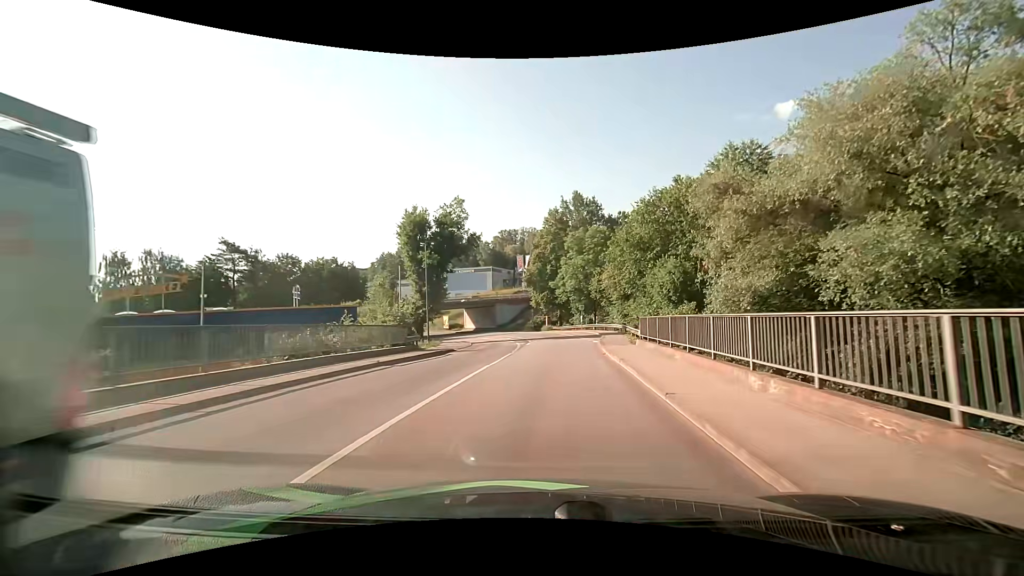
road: tertiary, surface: asphalt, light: Day
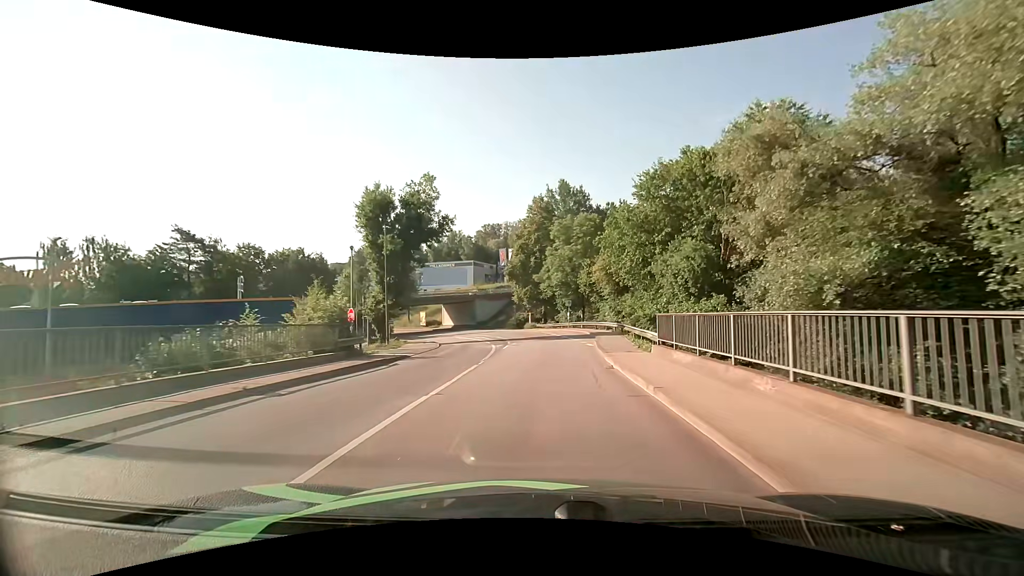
(+0.2, +6.5) m; +2°
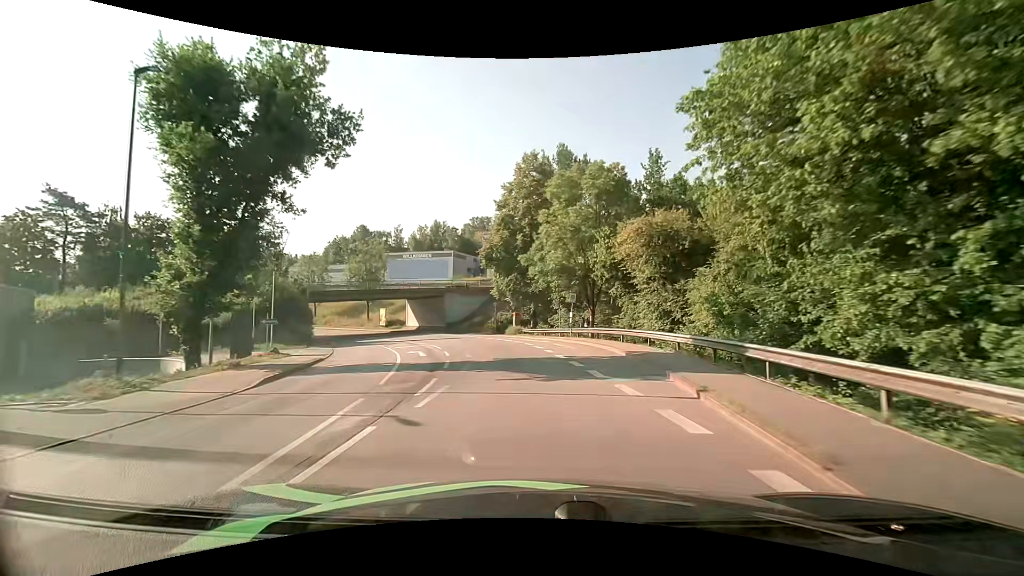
(+0.3, +20.5) m; +1°
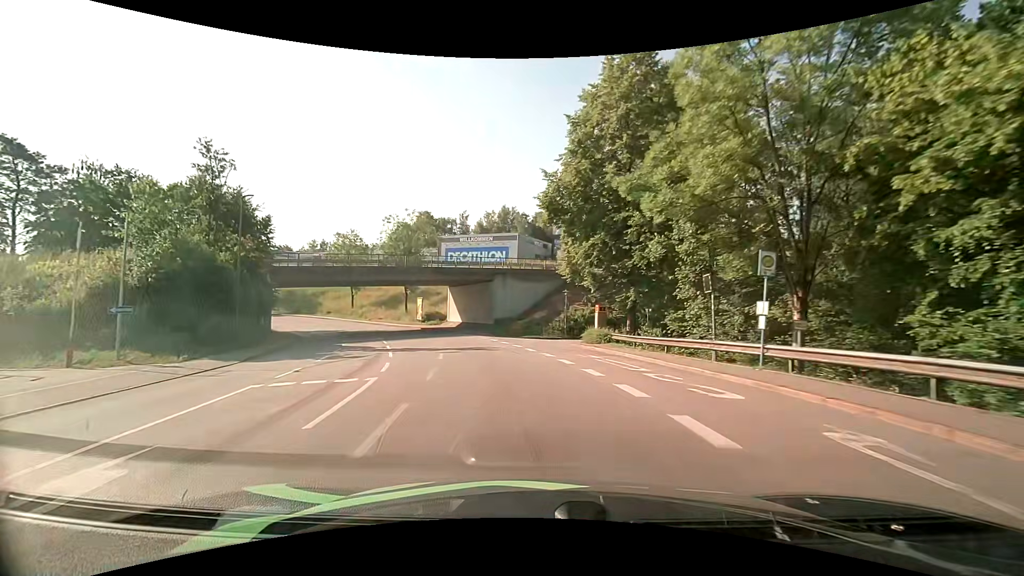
(-1.1, +21.6) m; -8°
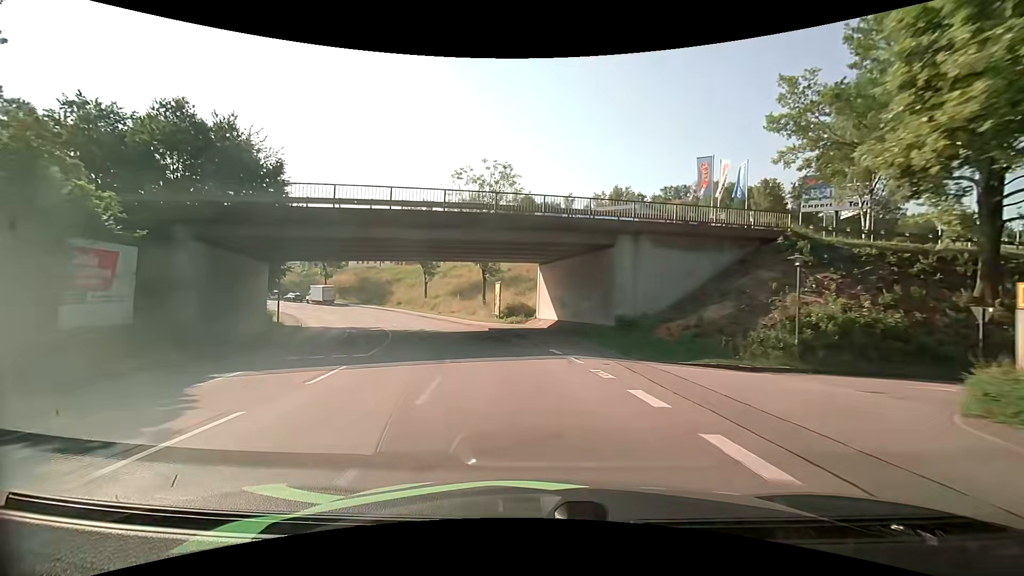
(-2.4, +21.5) m; -13°
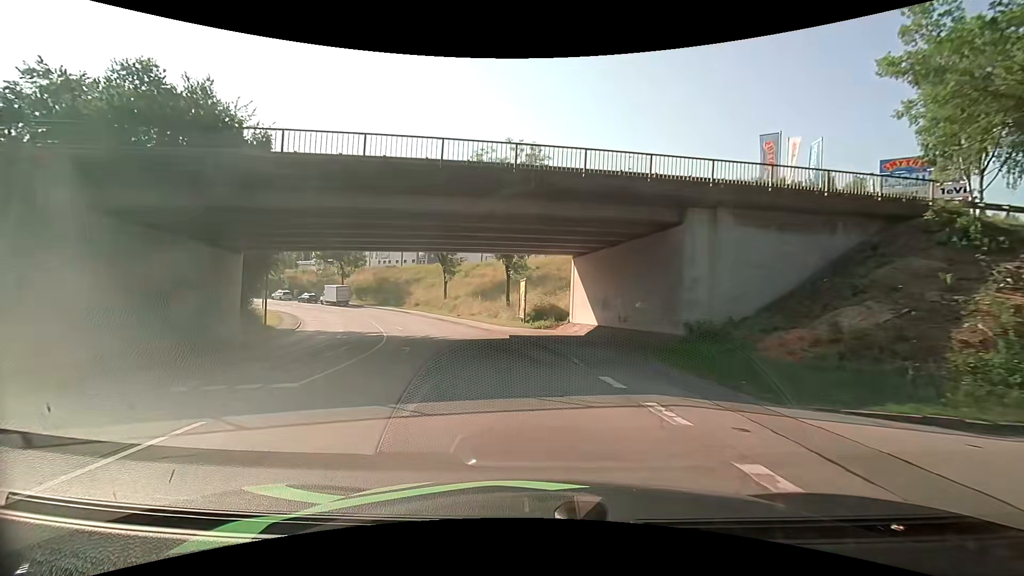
(-0.2, +6.9) m; -3°
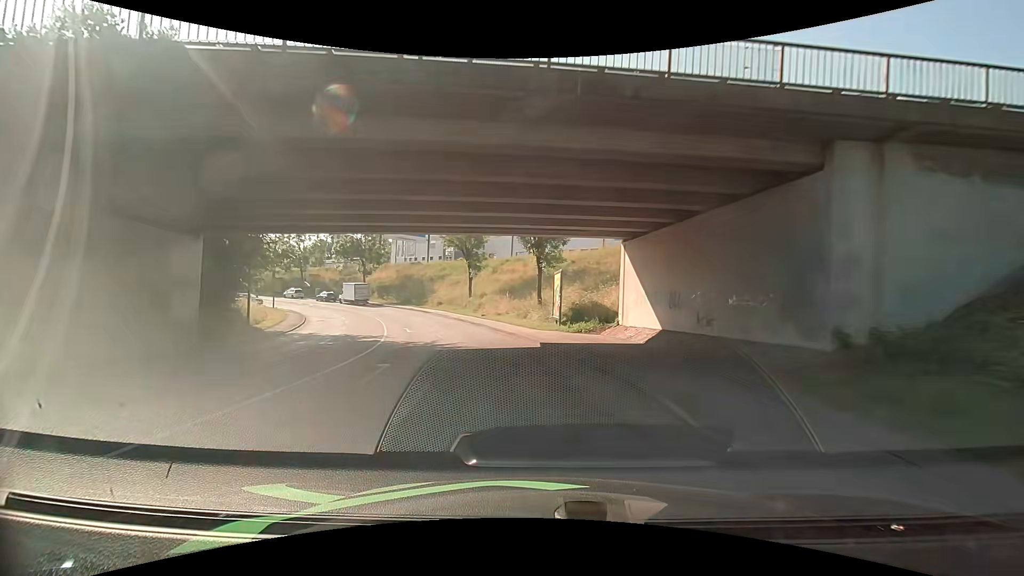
(-0.3, +6.7) m; -4°
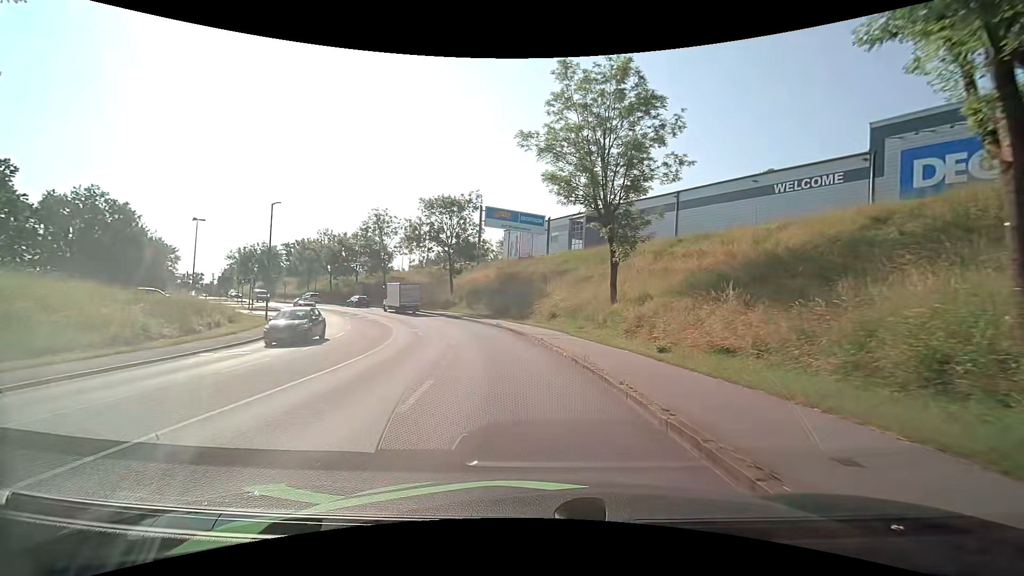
(-3.4, +29.4) m; -15°
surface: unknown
(0, +10) (-2, +20) (-4, +30) (-7, +39) (-12, +48) (-18, +56) (-24, +64) (-30, +72) (-37, +79) (-44, +86) m
